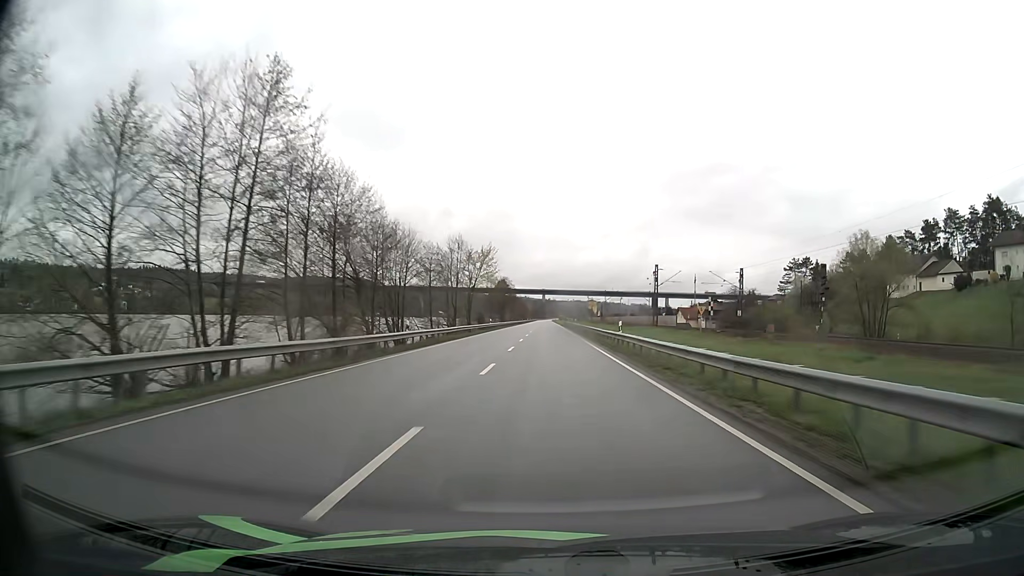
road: primary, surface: asphalt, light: Day
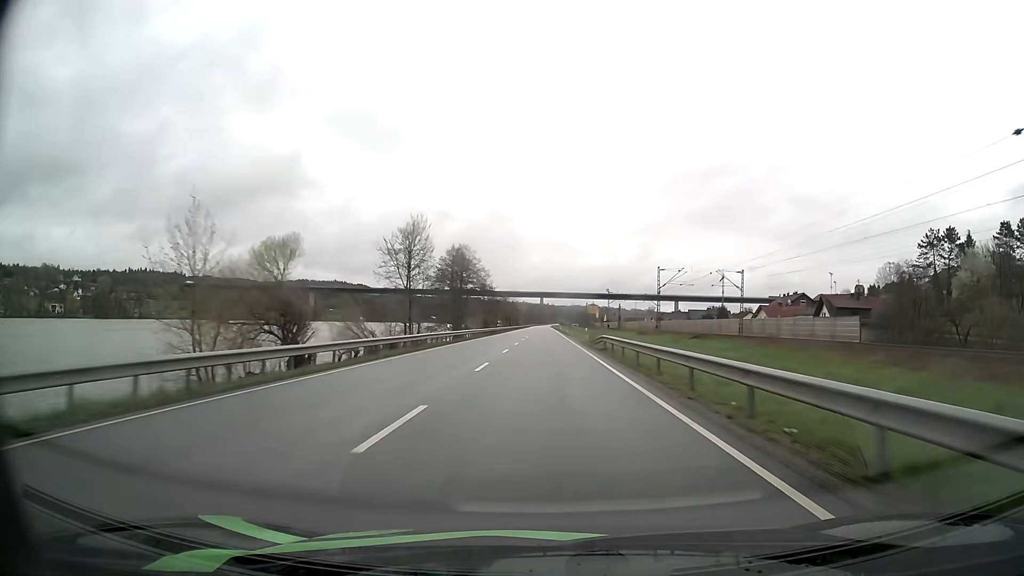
(+0.3, +82.3) m; 0°
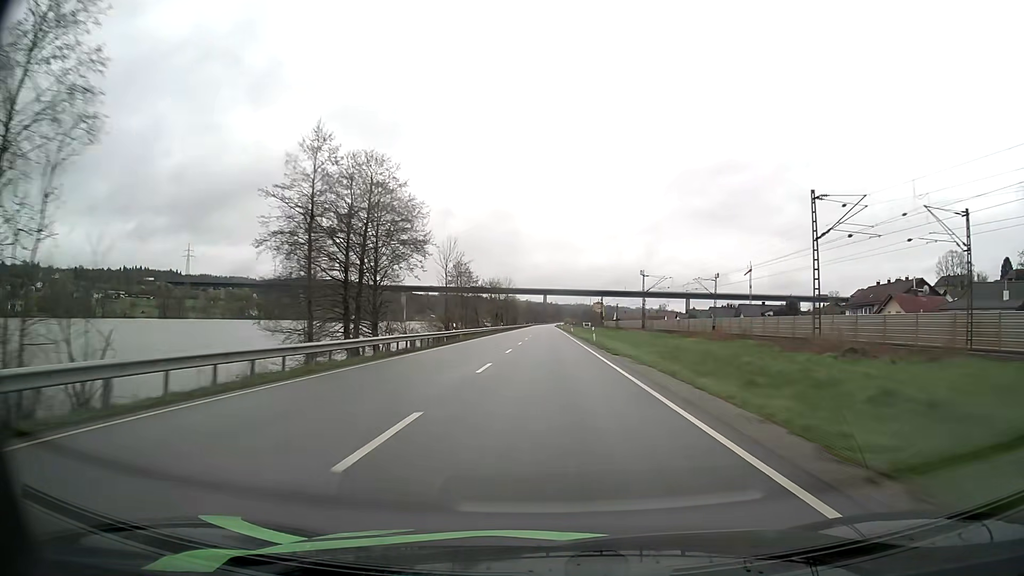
(-0.2, +49.3) m; 0°
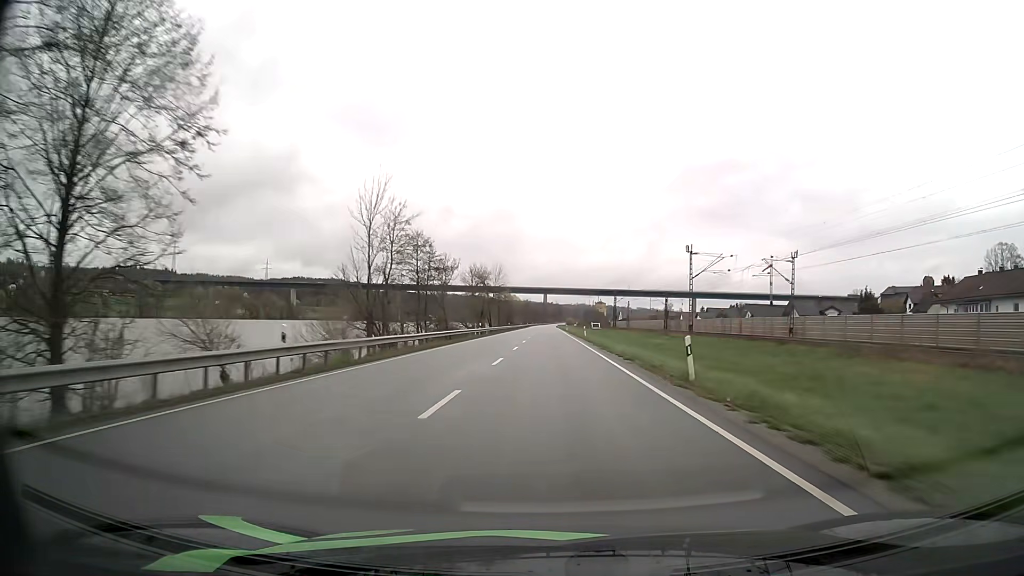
(-0.1, +32.9) m; 0°
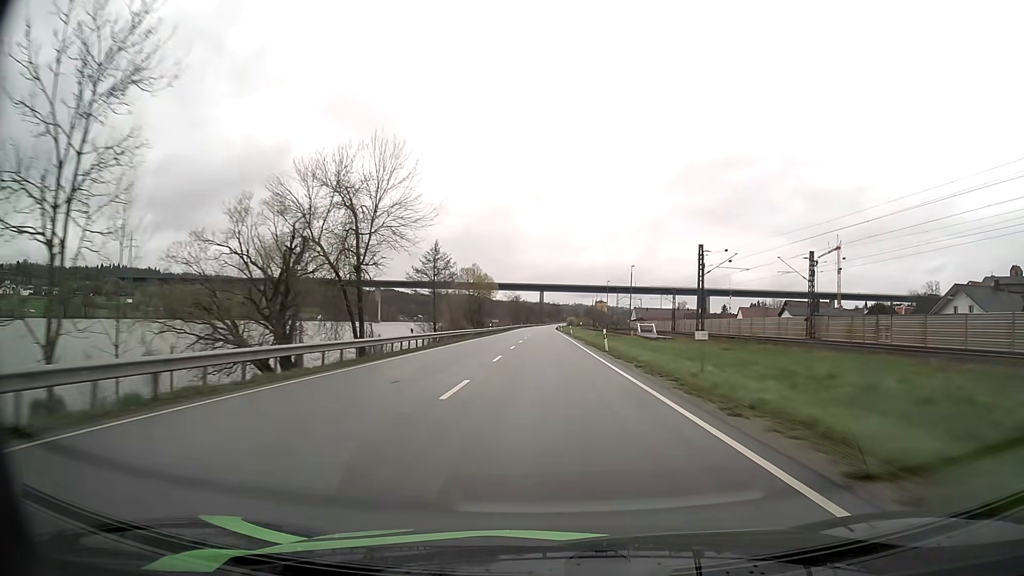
(+0.1, +82.2) m; 0°
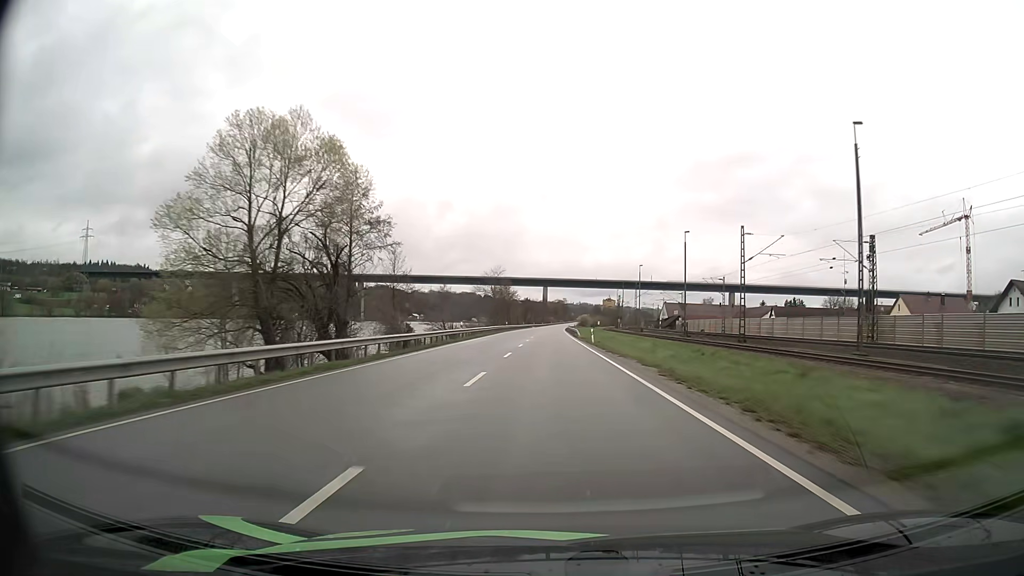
(-0.2, +82.2) m; 0°
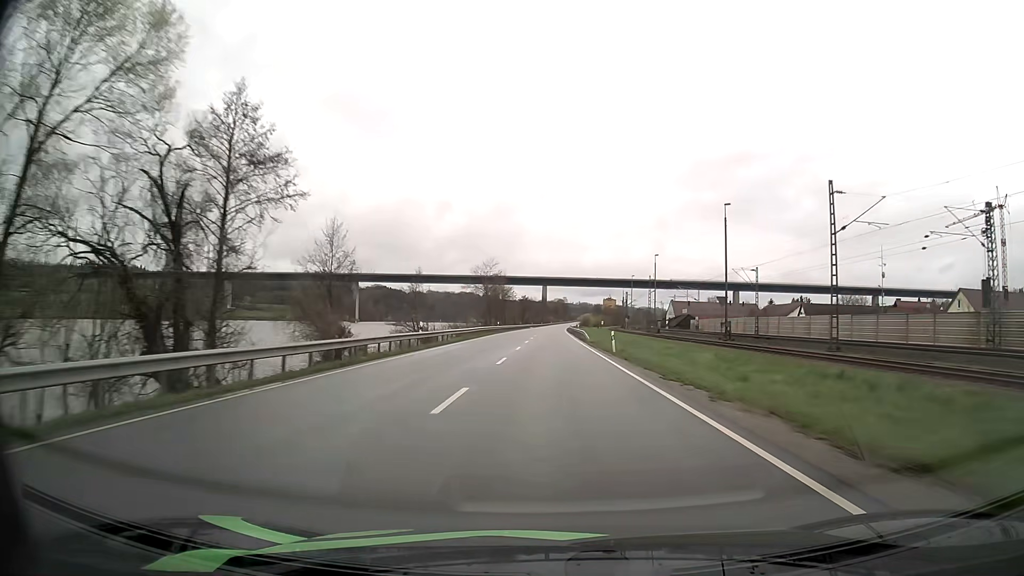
(0.0, +16.4) m; 0°
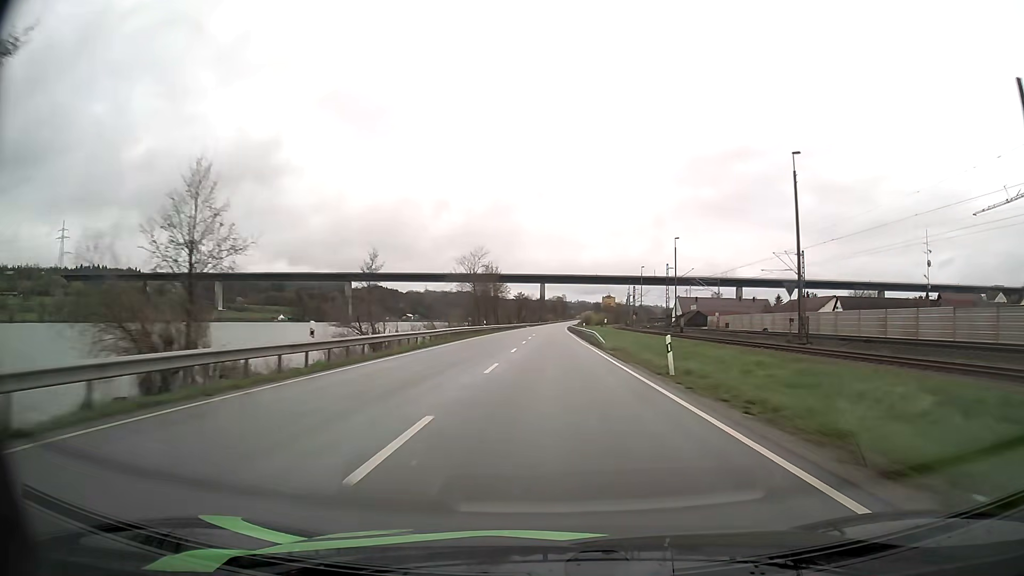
(0.0, +16.4) m; 0°
(0, +10) (0, +20) (0, +30) (0, +40) (0, +50) (0, +60) (0, +70) (0, +80) (+1, +90) (+1, +100) m
